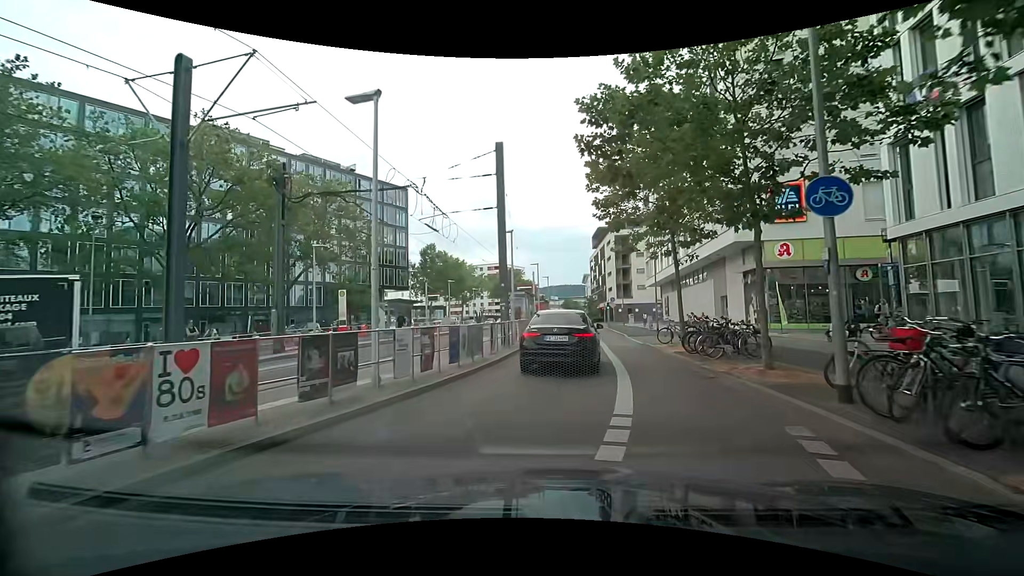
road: secondary_link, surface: asphalt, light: Day
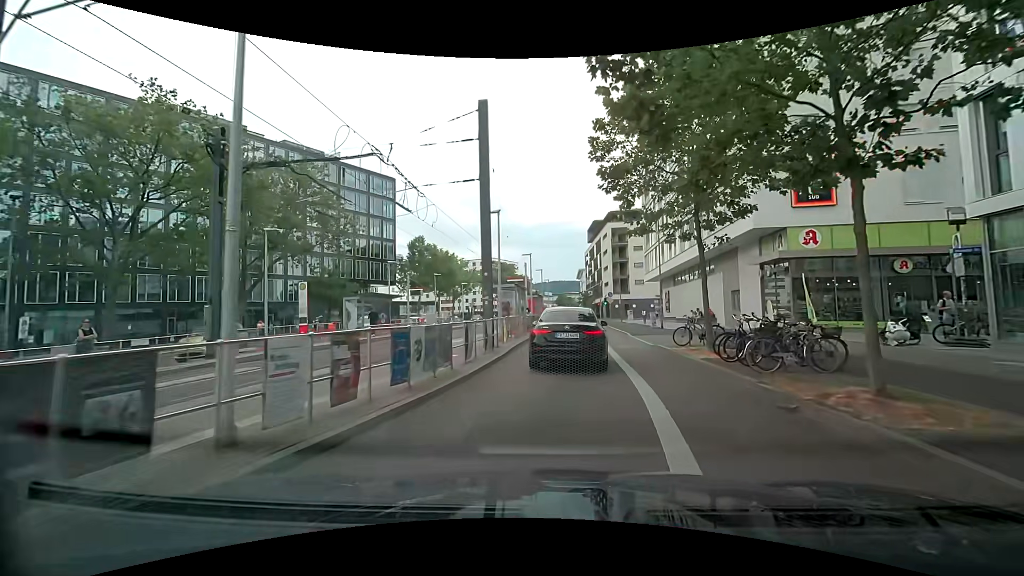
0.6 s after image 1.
(-0.1, +3.8) m; -1°
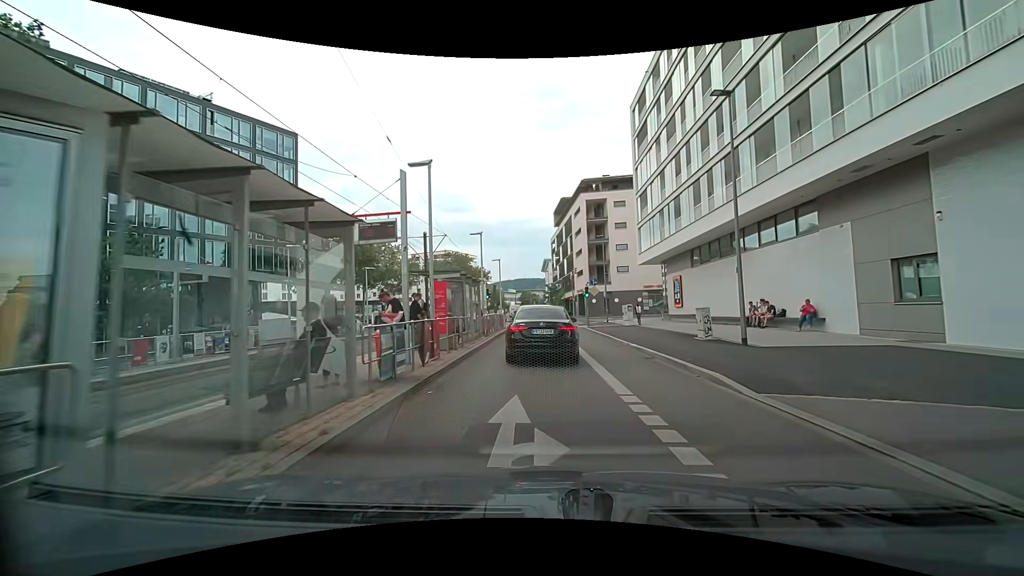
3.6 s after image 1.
(+1.1, +21.1) m; +3°
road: secondary
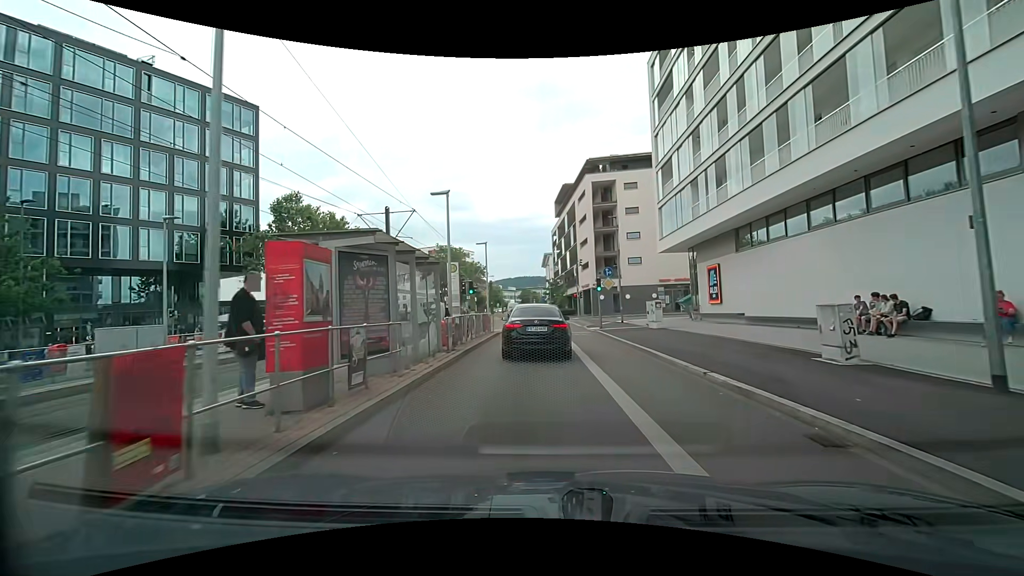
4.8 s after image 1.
(+0.2, +8.6) m; +1°
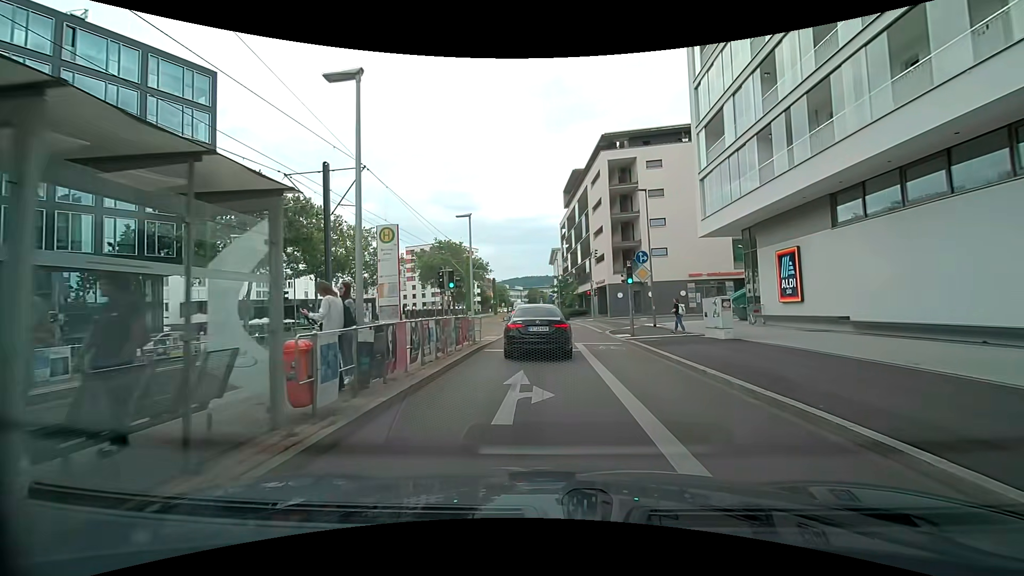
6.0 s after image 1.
(0.0, +8.6) m; -1°
